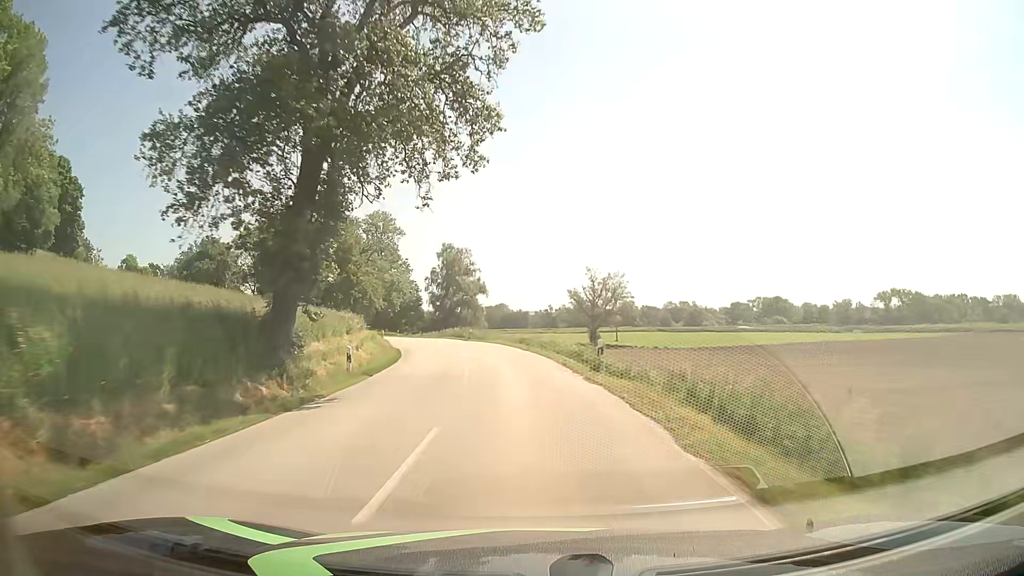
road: secondary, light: Day
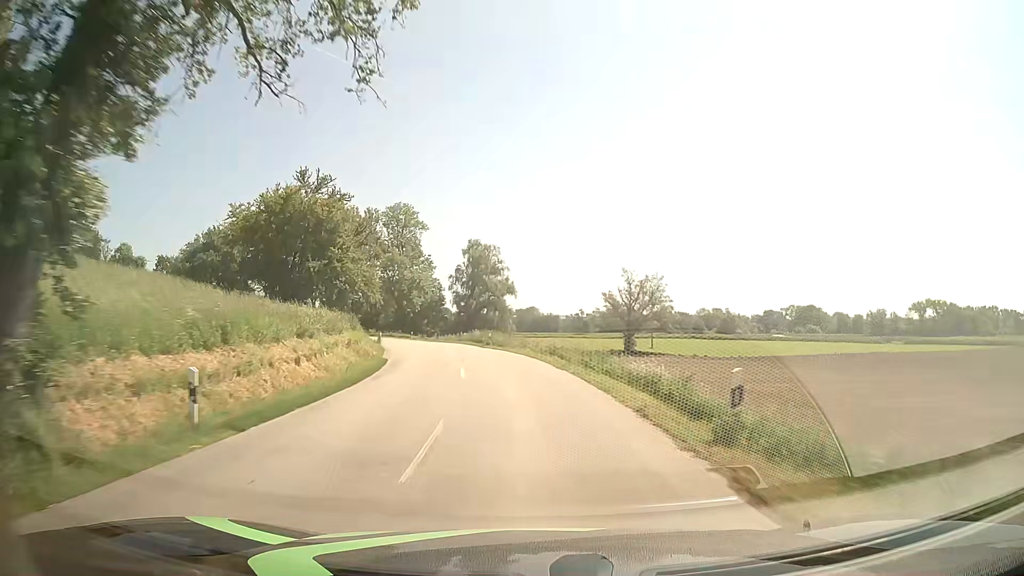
(-0.2, +10.6) m; -3°
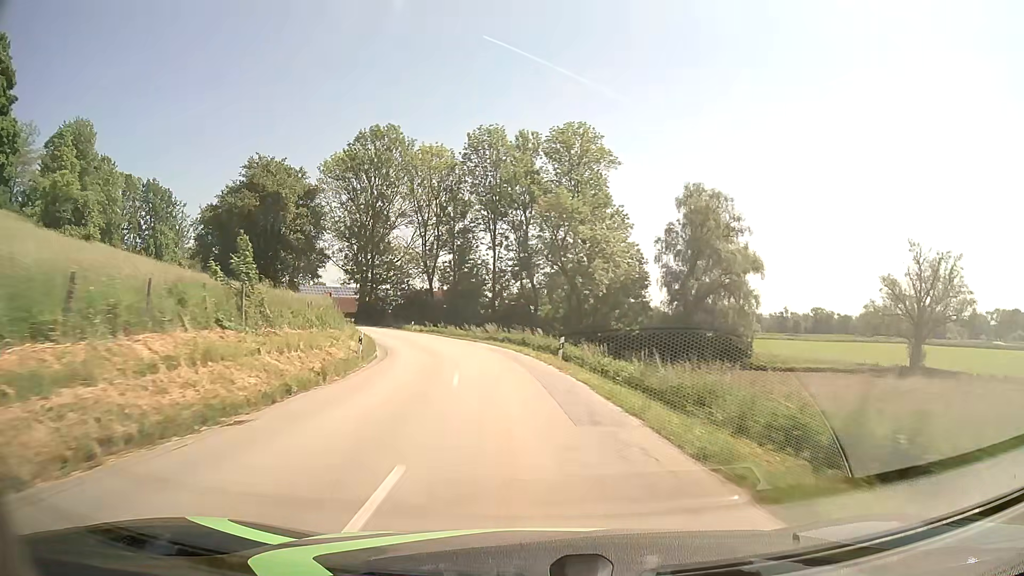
(-6.9, +51.8) m; -16°
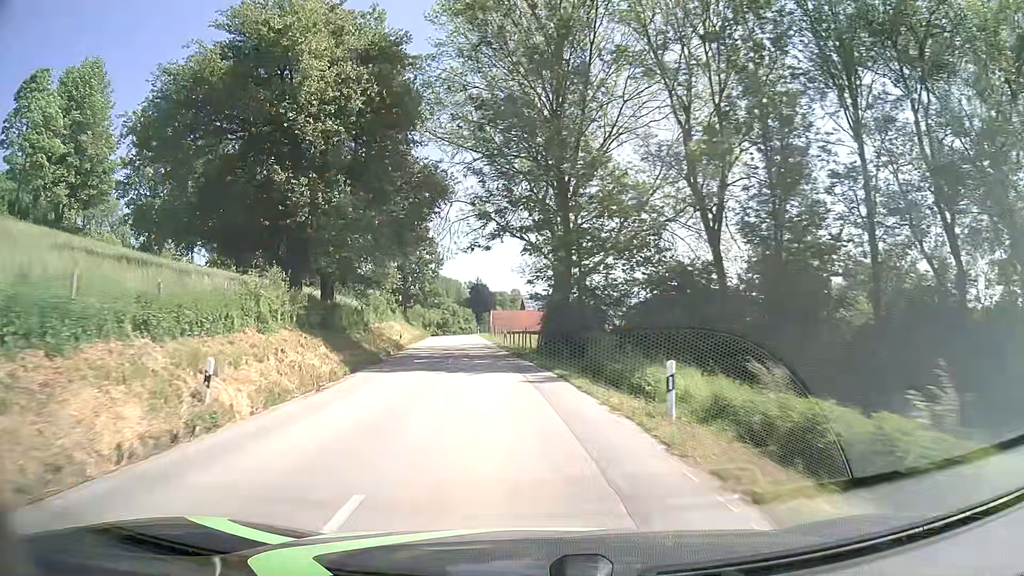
(-8.2, +48.5) m; -23°
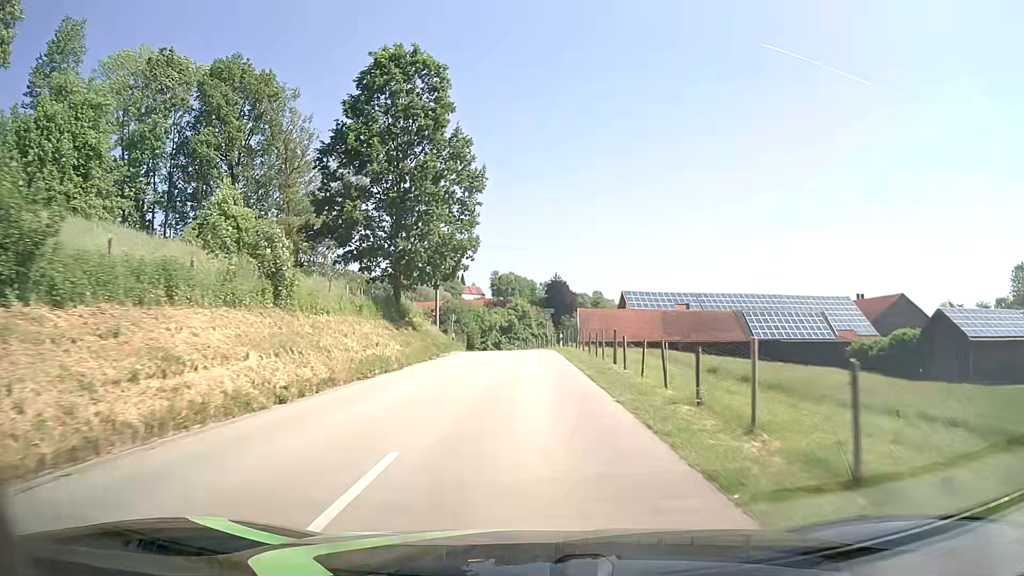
(-3.9, +46.7) m; -7°
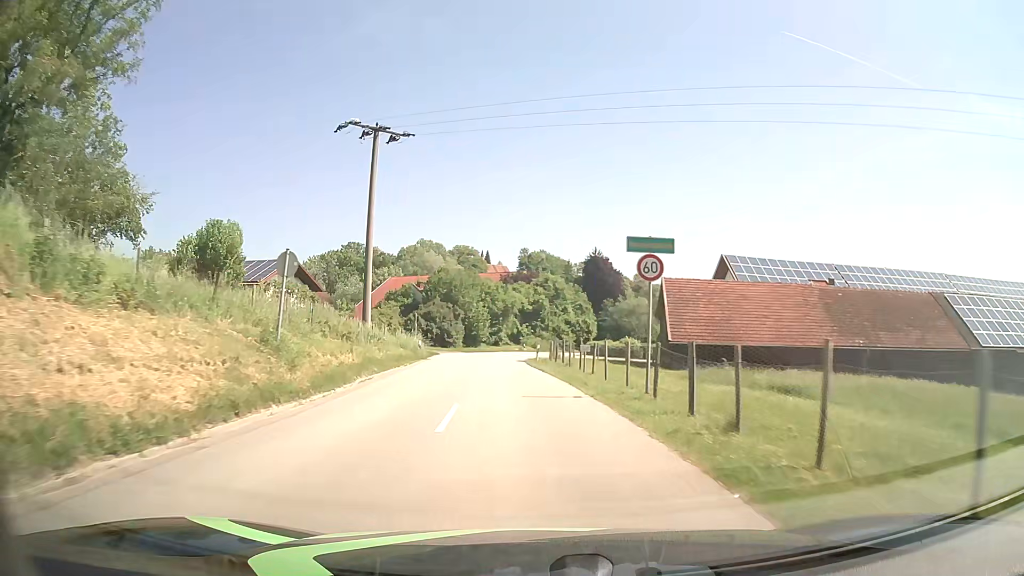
(-0.3, +42.3) m; -2°
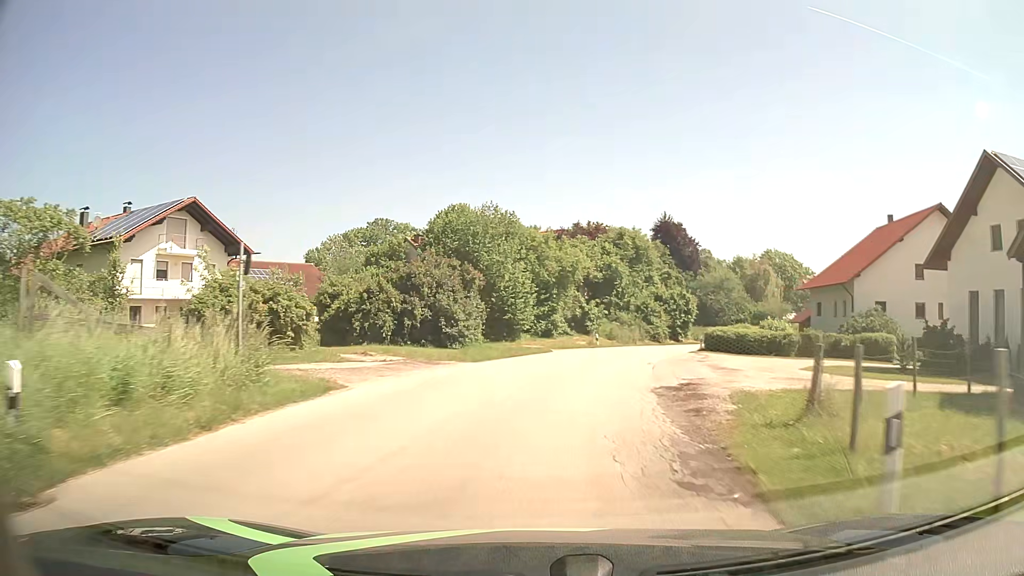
(-1.8, +33.7) m; -4°
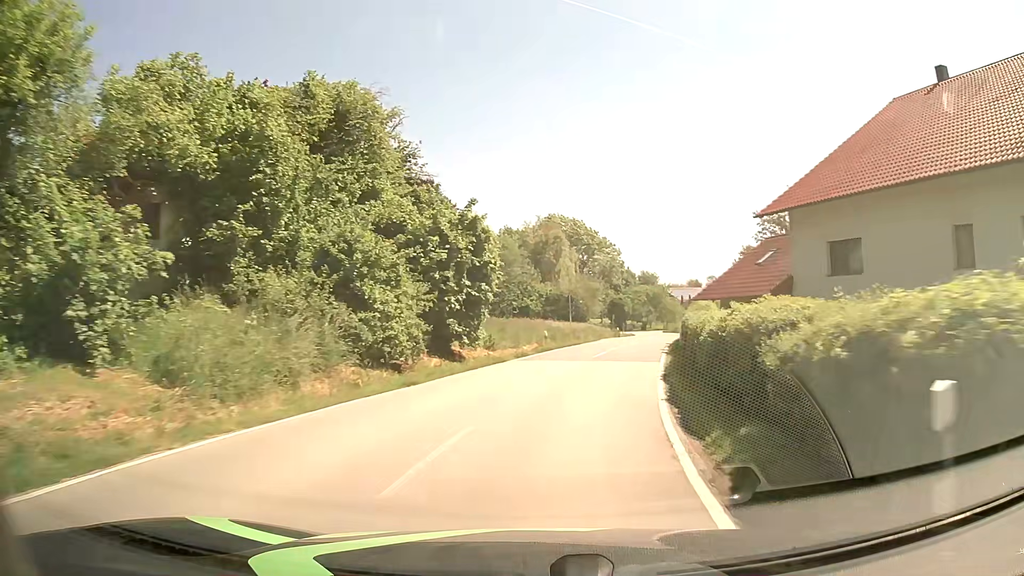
(+7.2, +40.9) m; +22°
